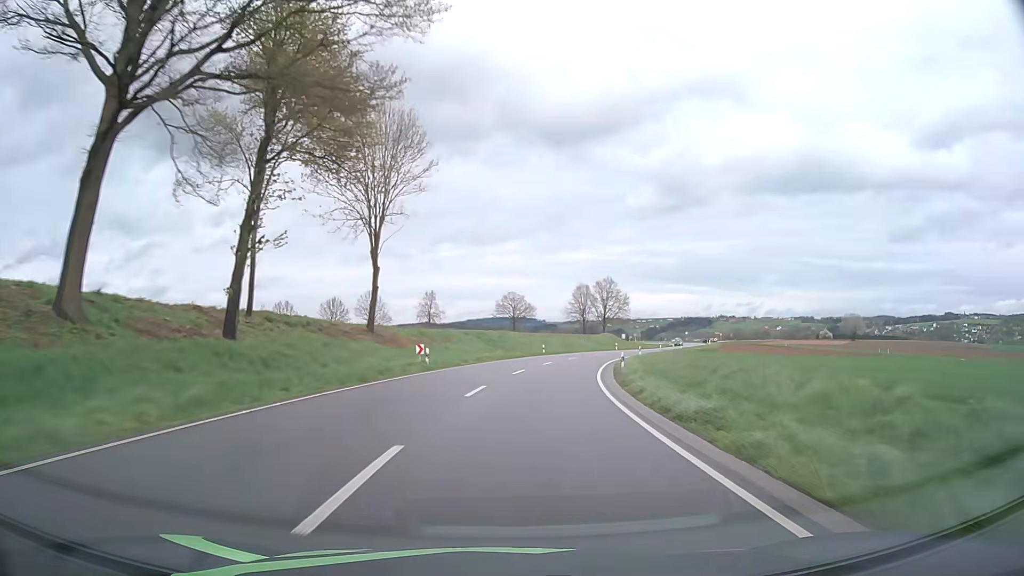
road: secondary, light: Day
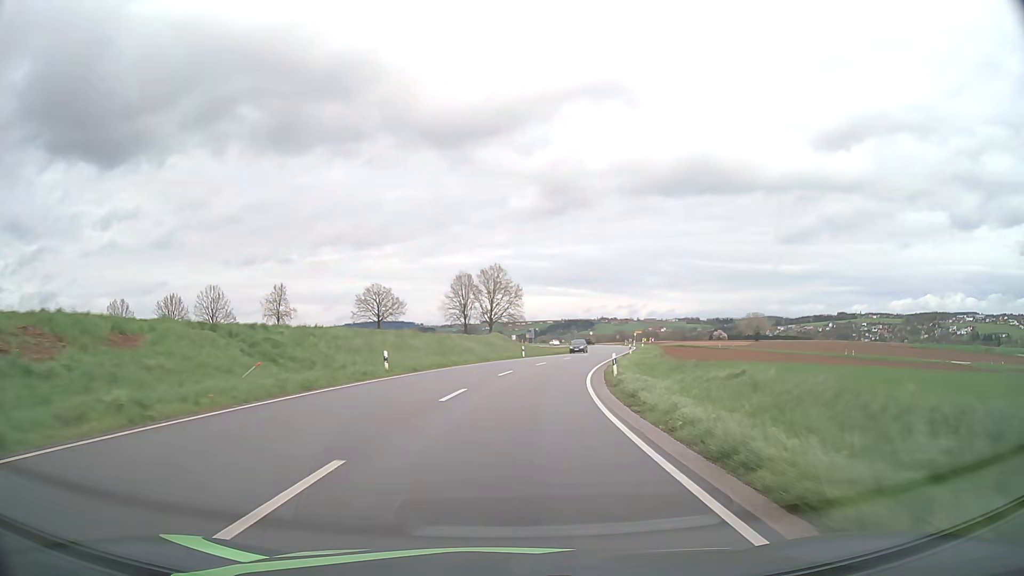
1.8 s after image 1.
(+3.5, +37.2) m; +10°
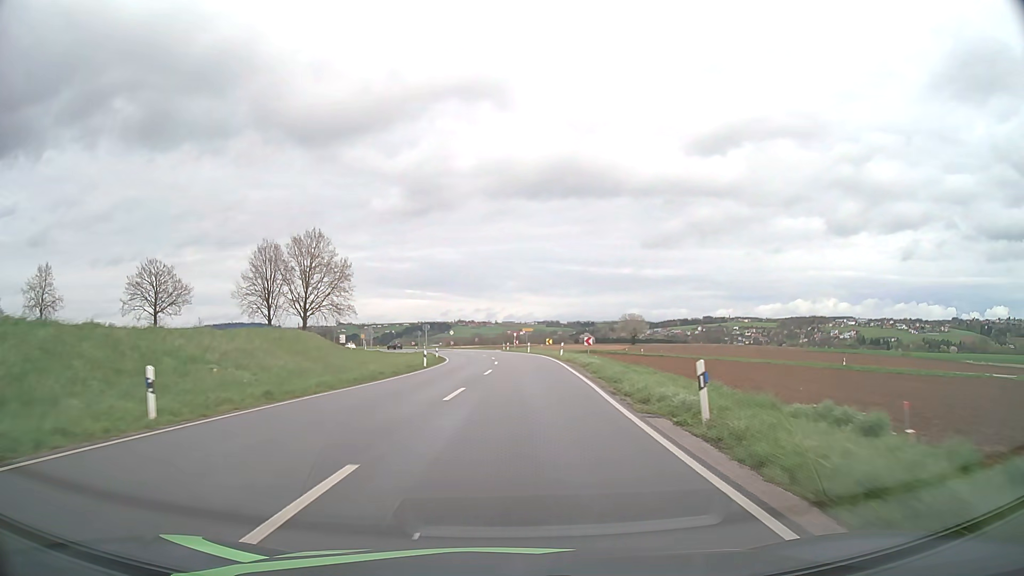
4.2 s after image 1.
(+5.4, +47.8) m; +12°
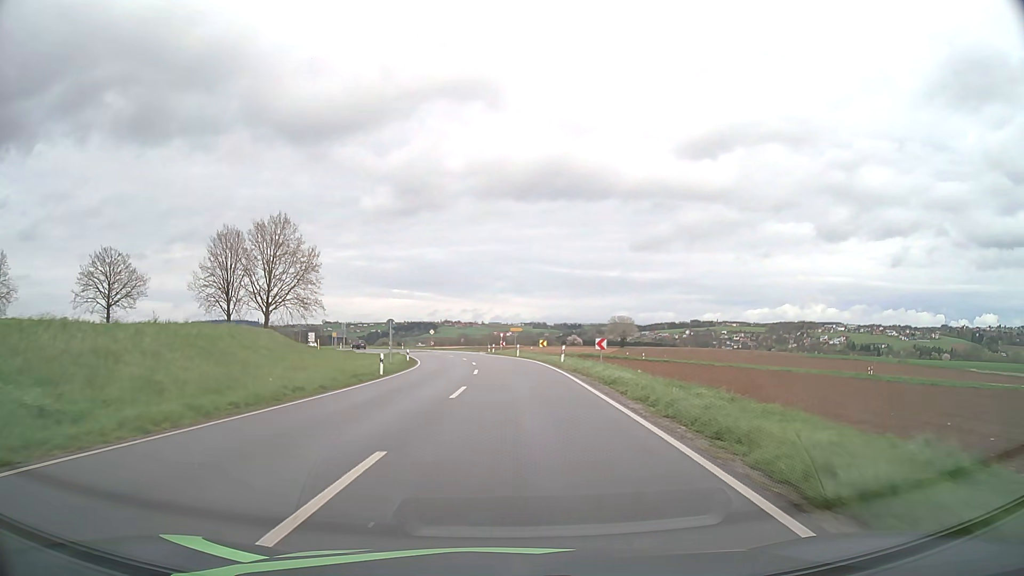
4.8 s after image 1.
(+0.1, +10.9) m; +1°
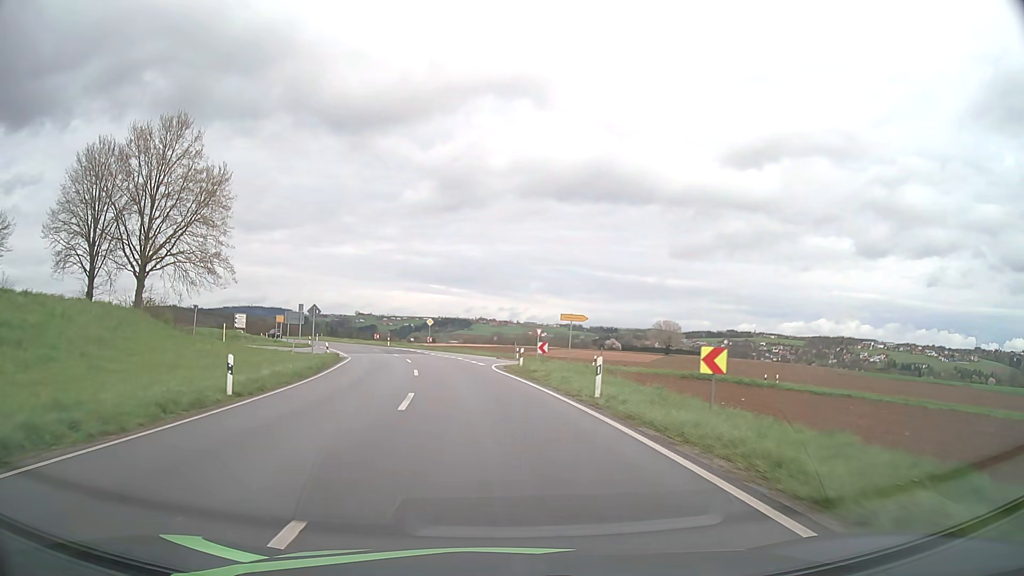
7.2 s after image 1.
(-0.2, +39.2) m; -3°
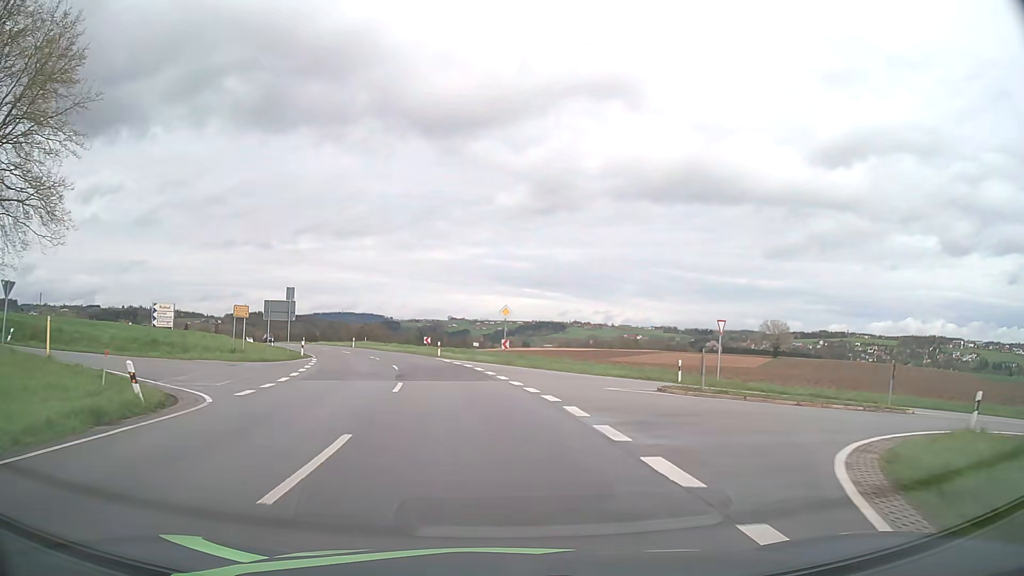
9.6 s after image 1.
(-2.2, +31.3) m; -8°
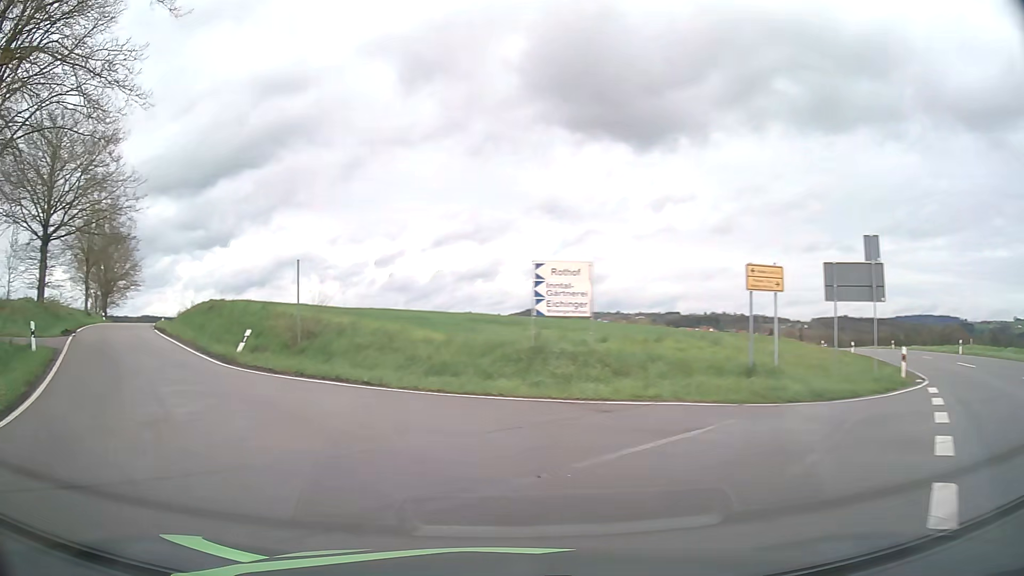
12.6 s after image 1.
(-6.0, +22.6) m; -50°
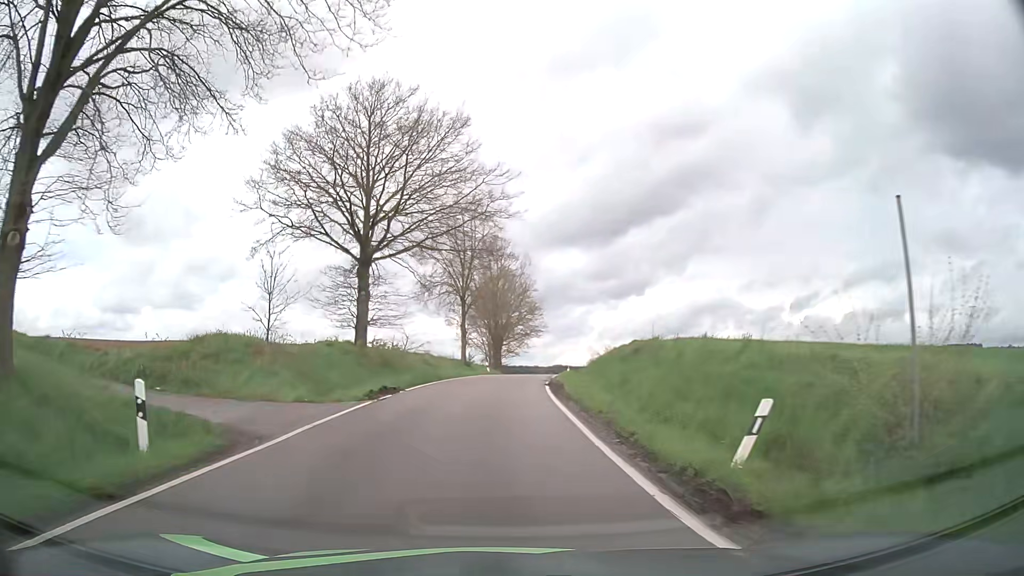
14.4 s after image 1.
(-5.2, +13.0) m; -35°
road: unclassified
(0, +10) (0, +20) (0, +30) (+1, +40) (+2, +50) (+3, +60) (+4, +70) (+4, +80) (+5, +90) (+4, +100) m
